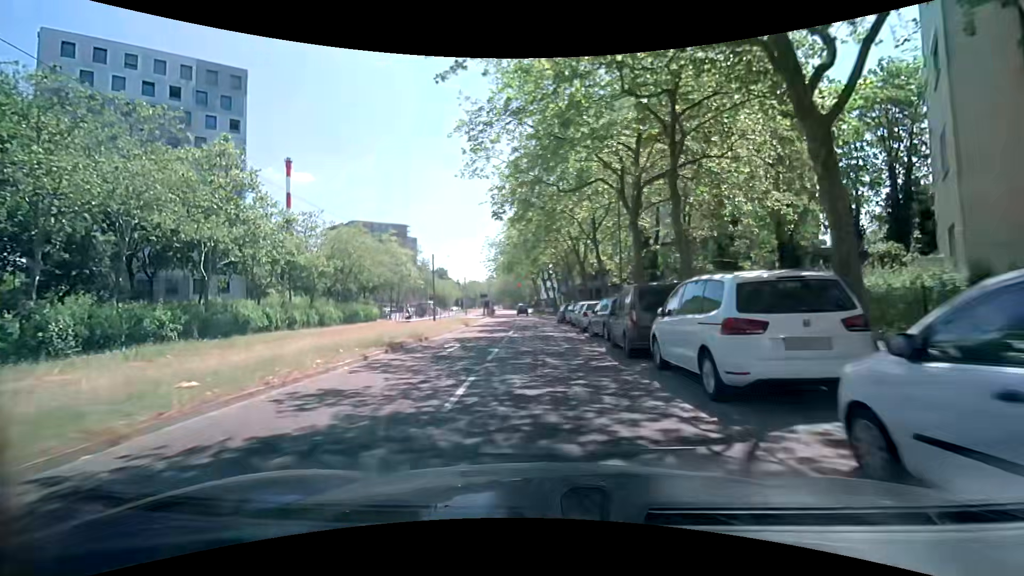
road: tertiary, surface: asphalt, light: Day
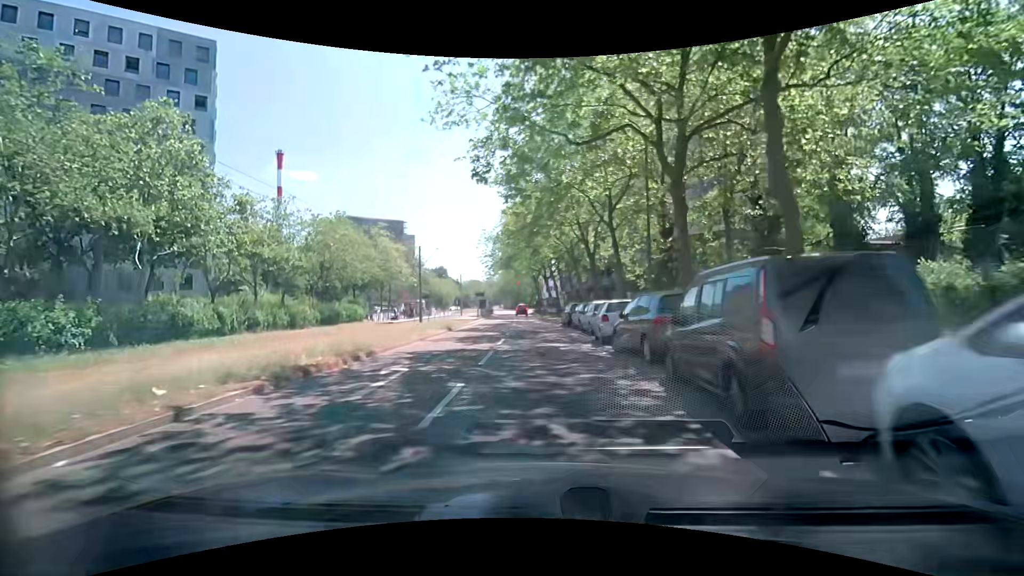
(0.0, +6.8) m; -1°
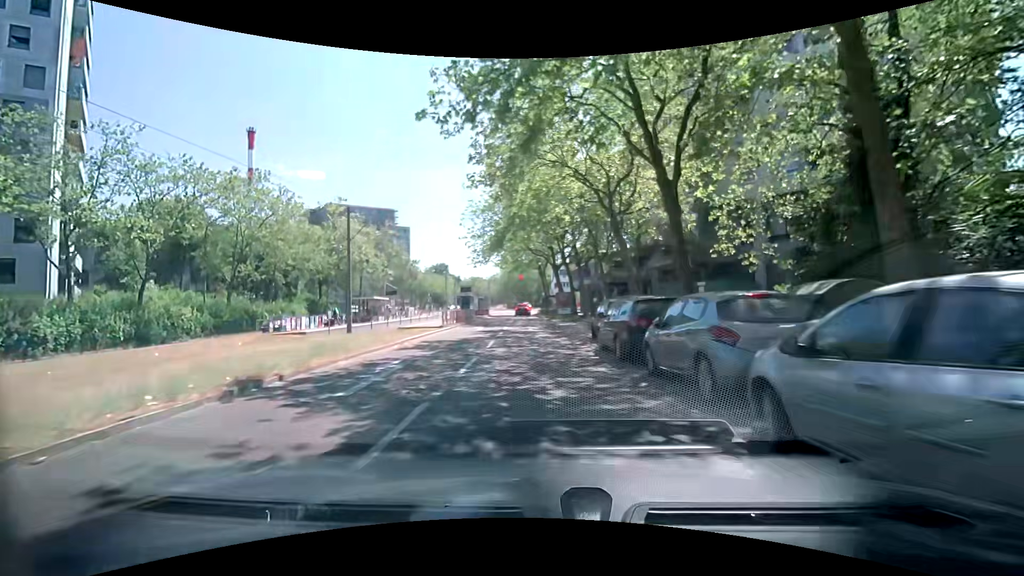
(+0.2, +19.5) m; 0°
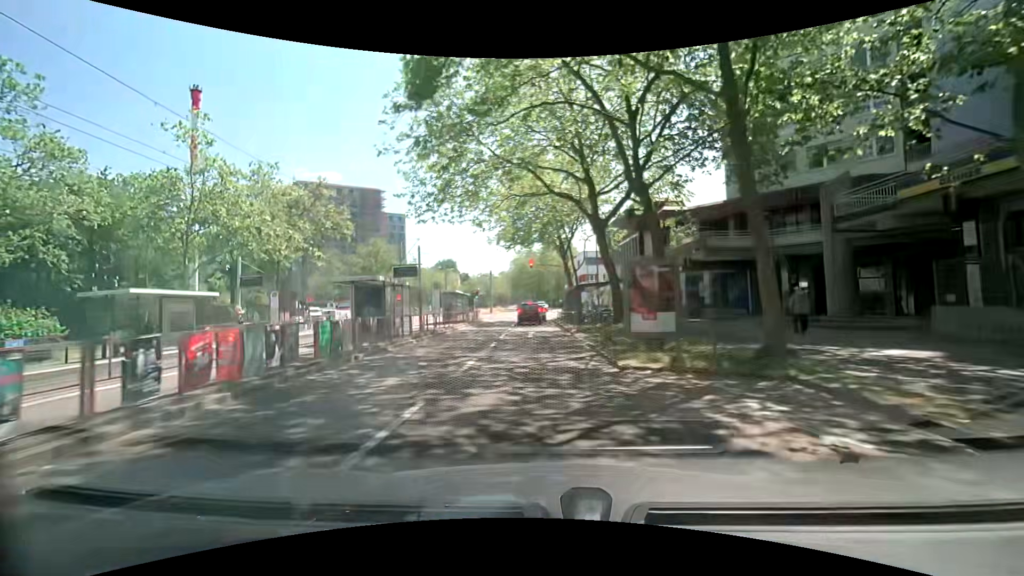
(-0.3, +29.5) m; -1°
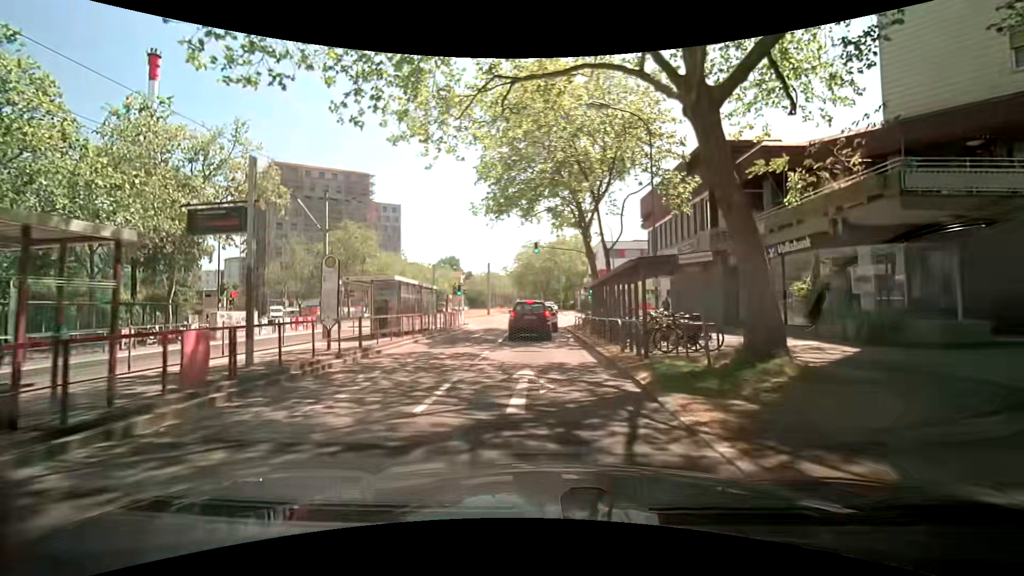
(-0.3, +15.5) m; -2°
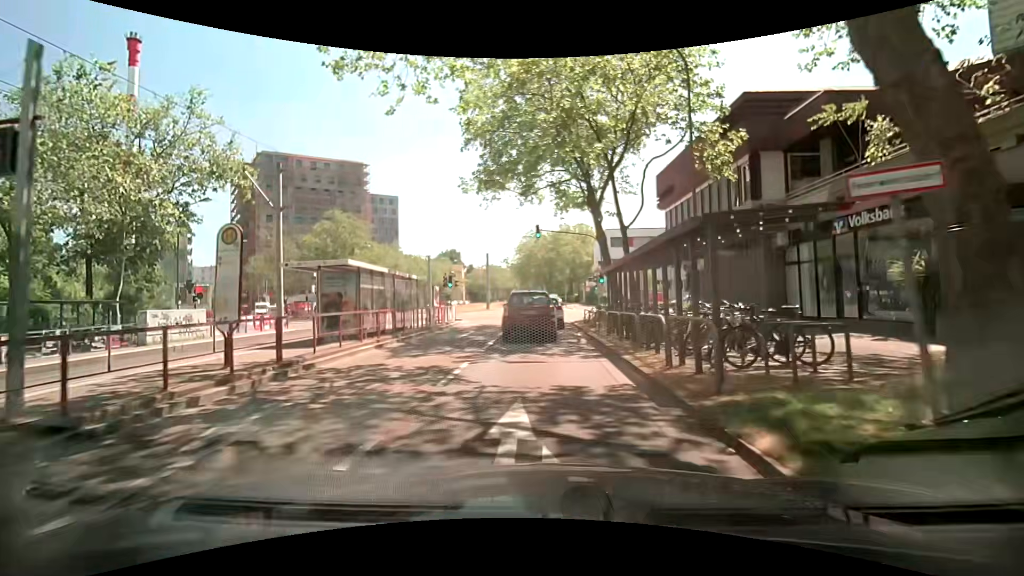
(0.0, +4.5) m; 0°
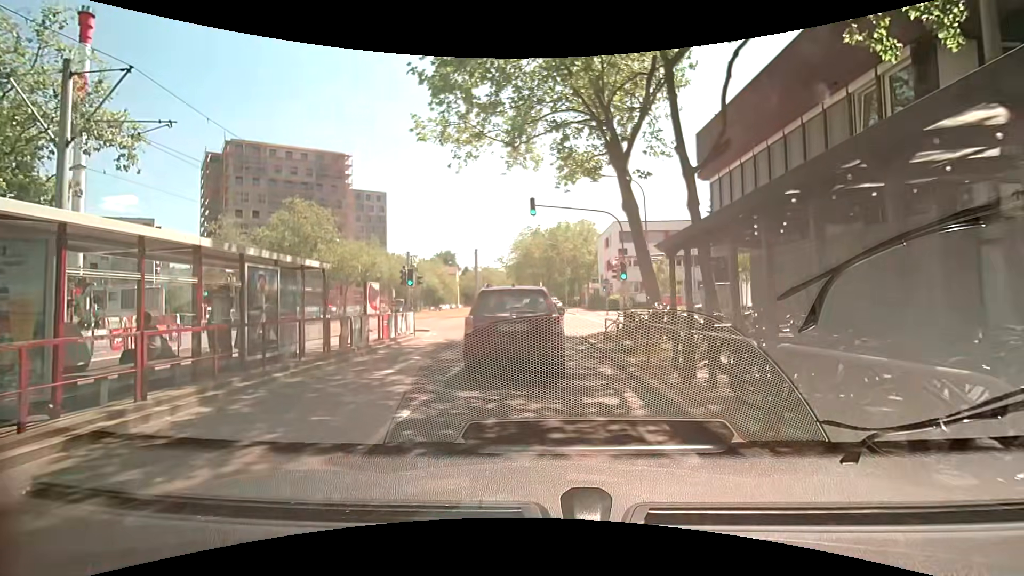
(0.0, +9.0) m; 0°
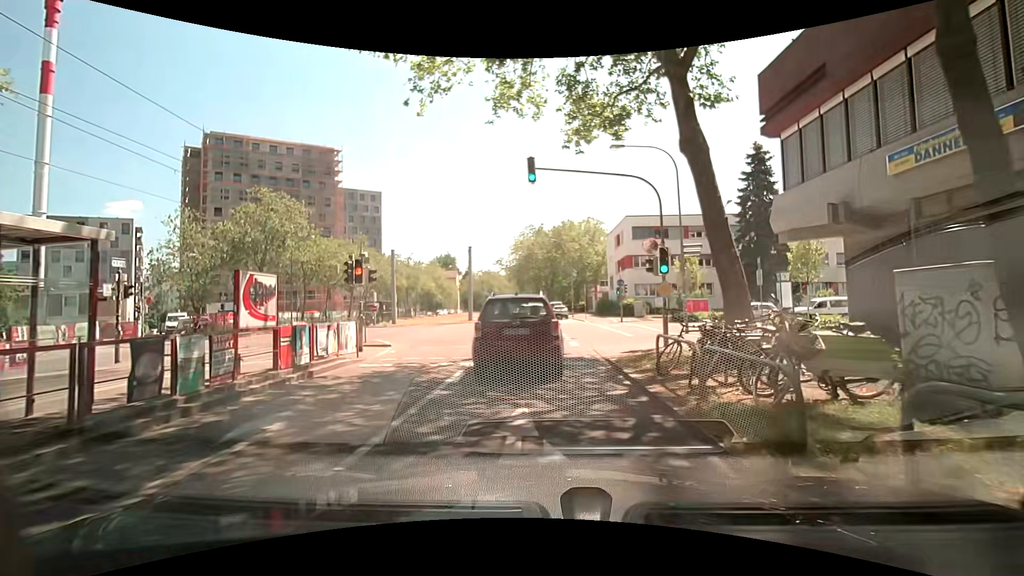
(-0.1, +7.1) m; 0°
(0, +10) (-1, +20) (-2, +30) (-3, +40) (-4, +50) (-5, +60) (-6, +70) (-6, +80) (-7, +90) (-8, +100) m
